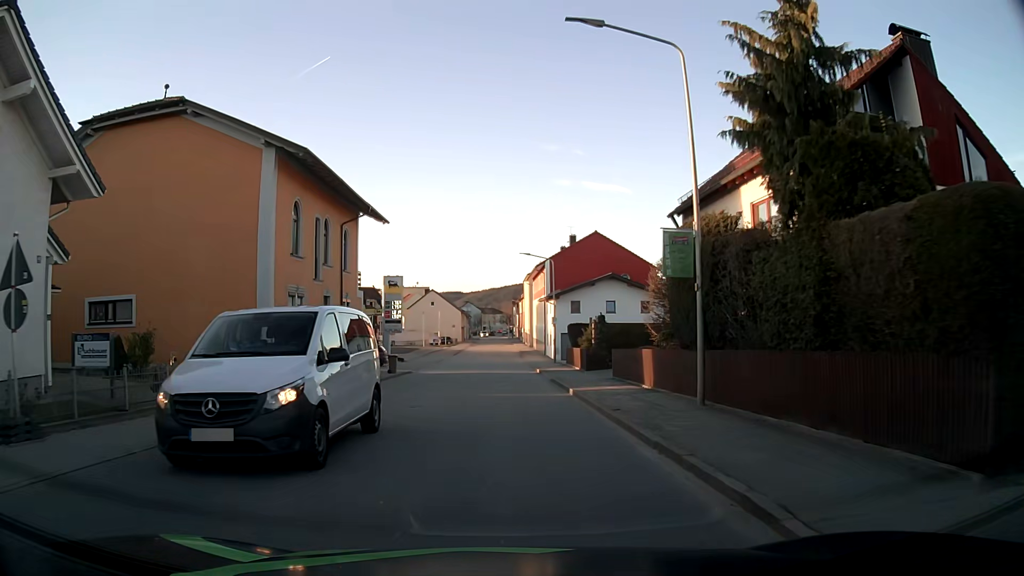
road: tertiary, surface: asphalt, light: Day
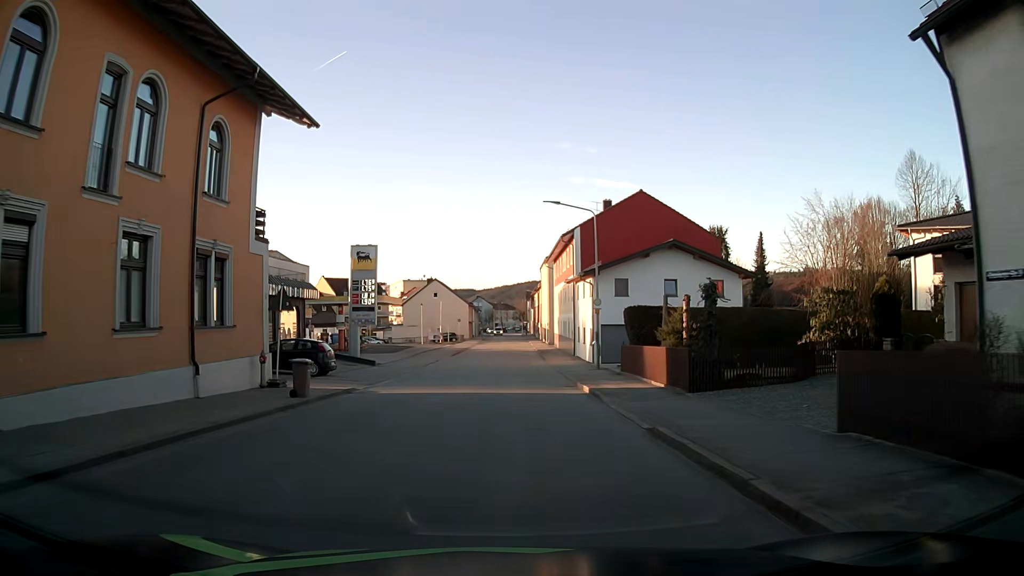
(-0.2, +16.8) m; -1°
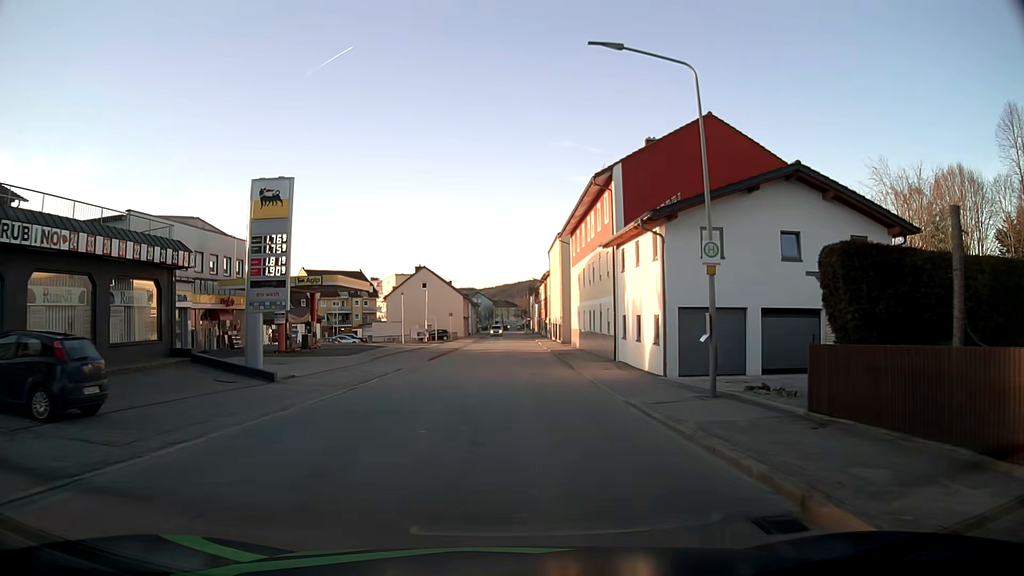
(-0.1, +17.3) m; -1°
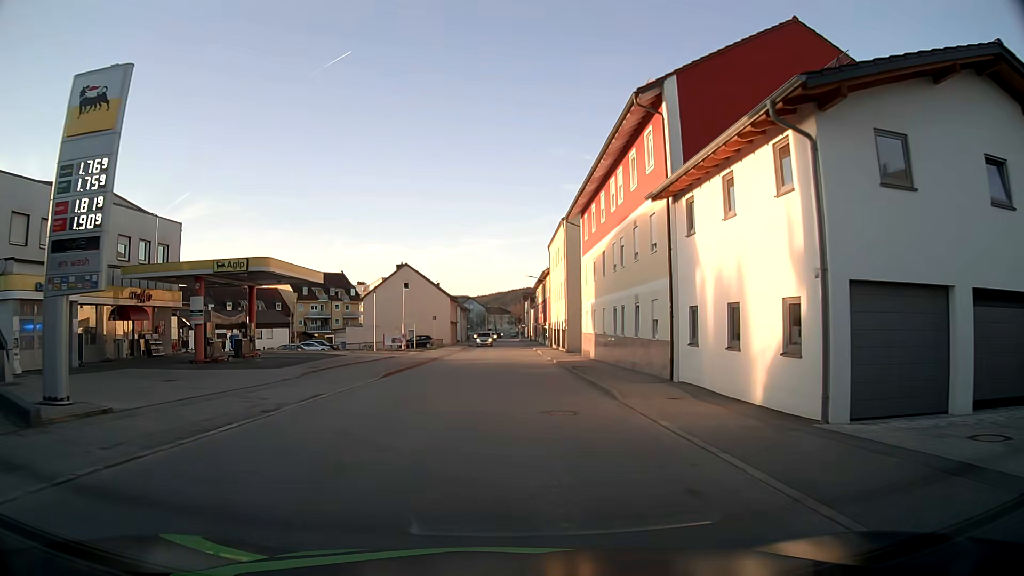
(+0.1, +11.8) m; +1°
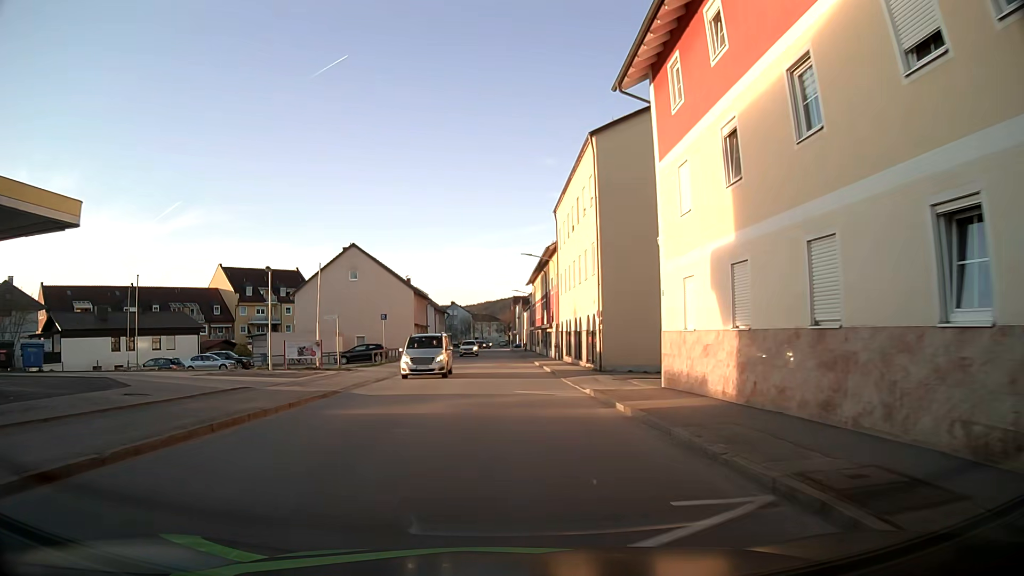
(+0.1, +24.4) m; +1°
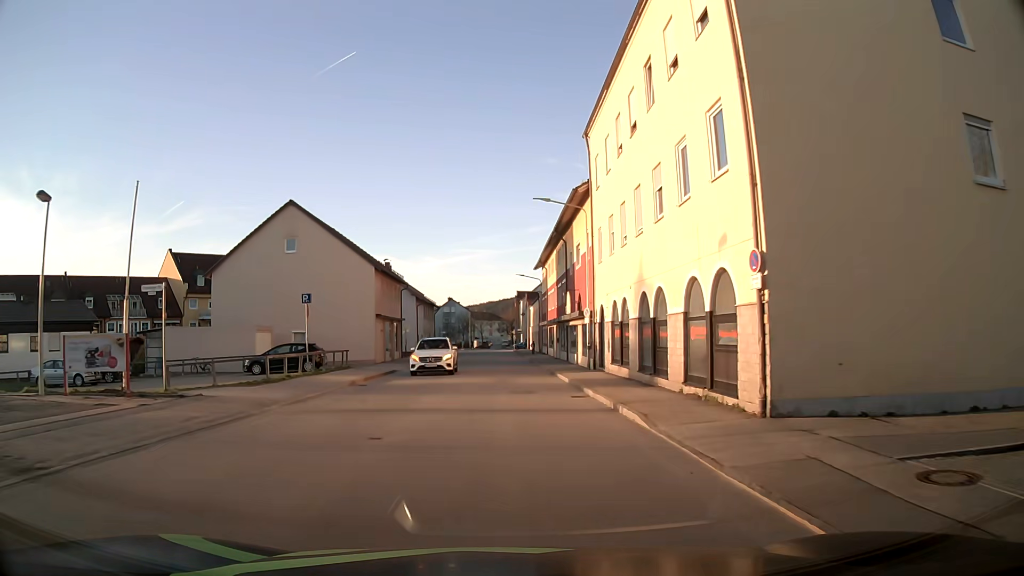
(+0.1, +19.0) m; 0°
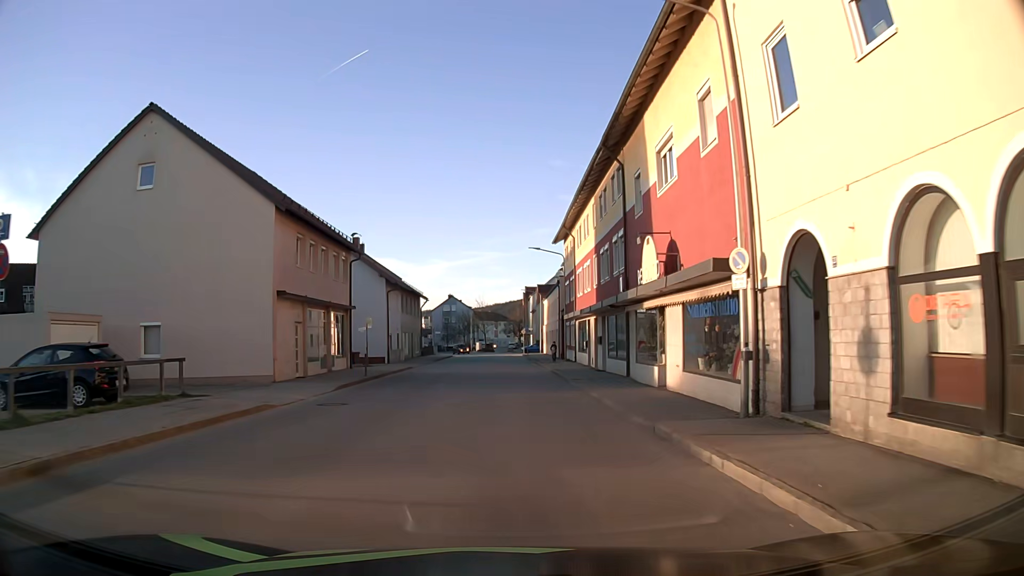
(0.0, +19.5) m; 0°
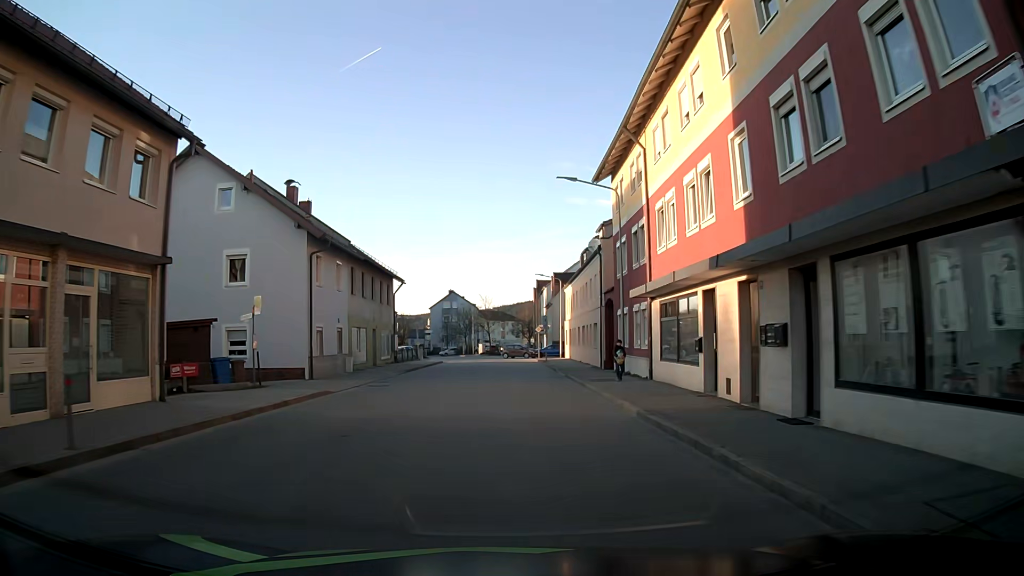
(-0.1, +19.9) m; +1°
(0, +10) (0, +20) (0, +30) (-1, +40) (-1, +50) (-1, +60) (-2, +70) (-4, +80) (-6, +89) (-9, +99) m
